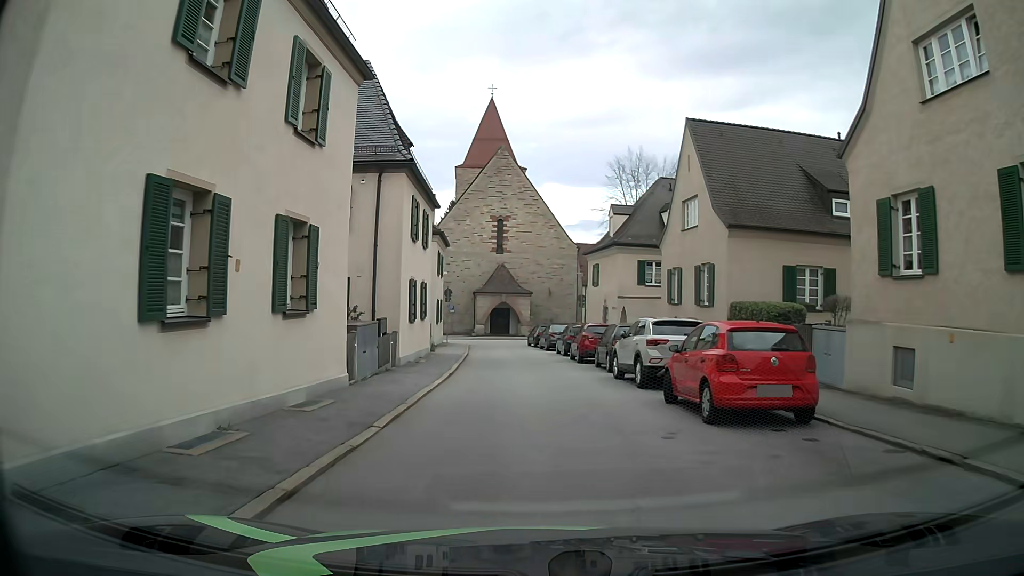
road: tertiary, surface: asphalt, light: Day
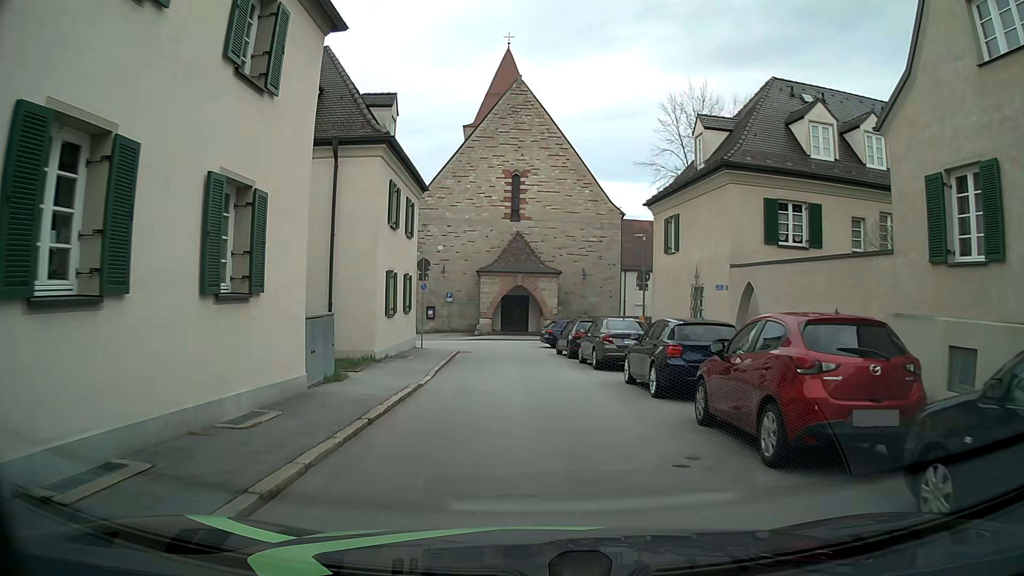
(+0.6, +18.4) m; 0°
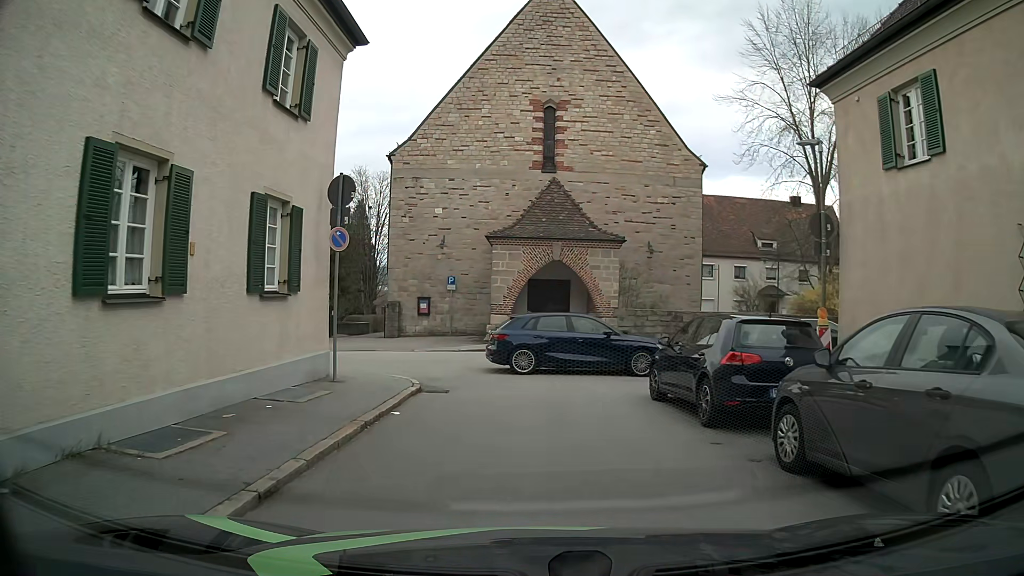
(-0.3, +15.7) m; -2°
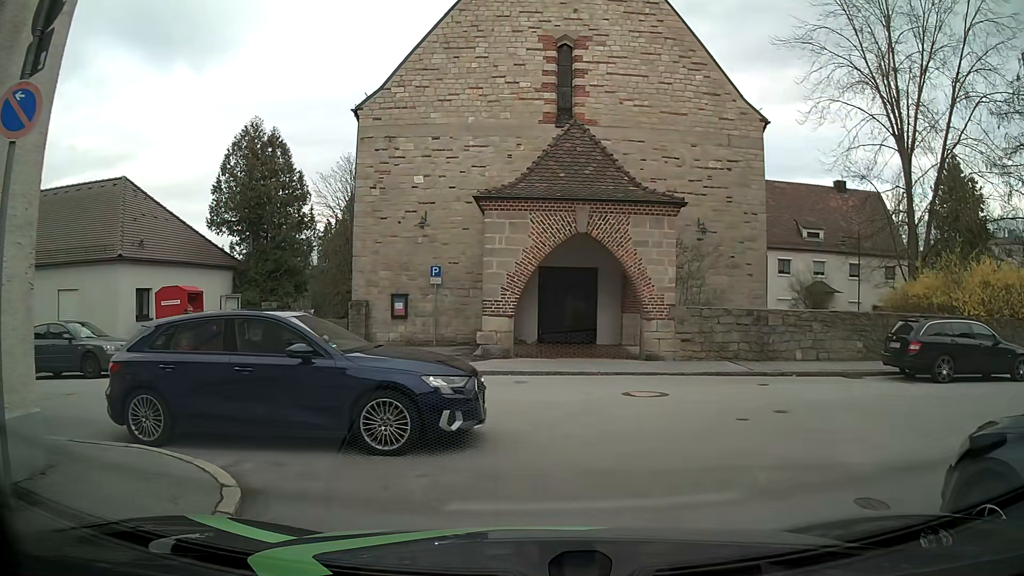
(-0.2, +8.2) m; -3°
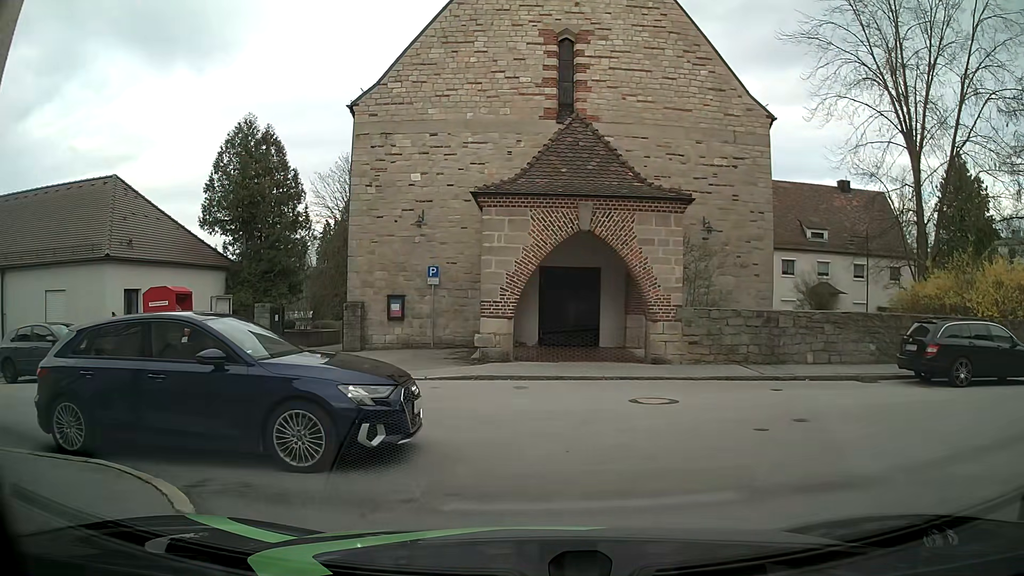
(0.0, +0.7) m; 0°
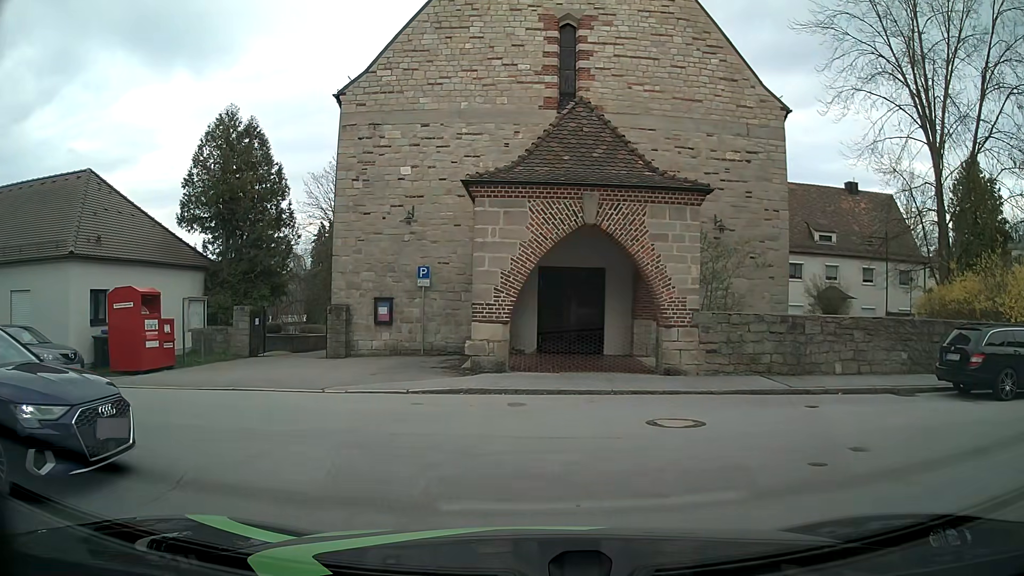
(0.0, +1.8) m; 0°
